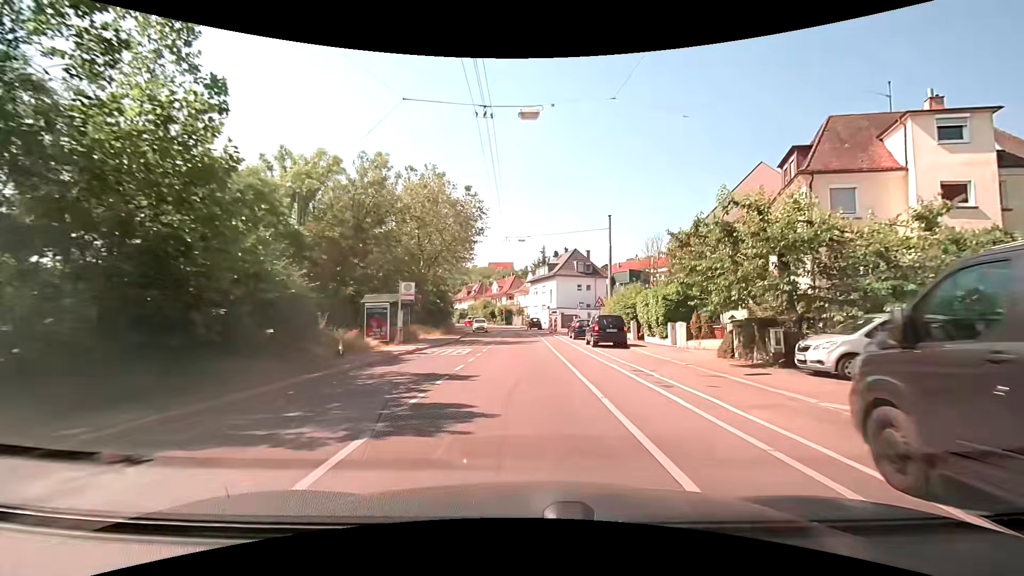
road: secondary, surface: asphalt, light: Day
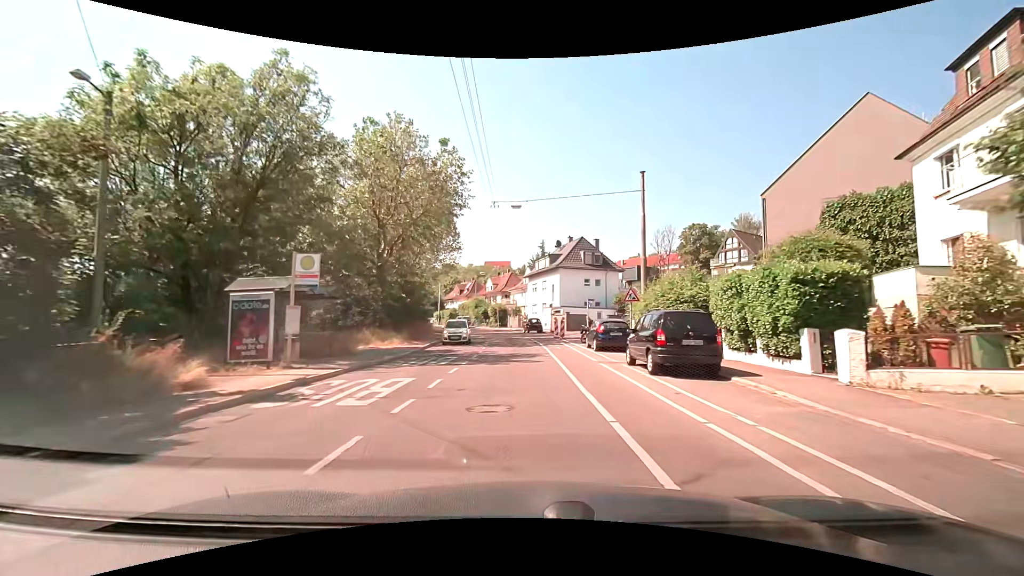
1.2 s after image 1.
(+0.1, +12.1) m; +1°
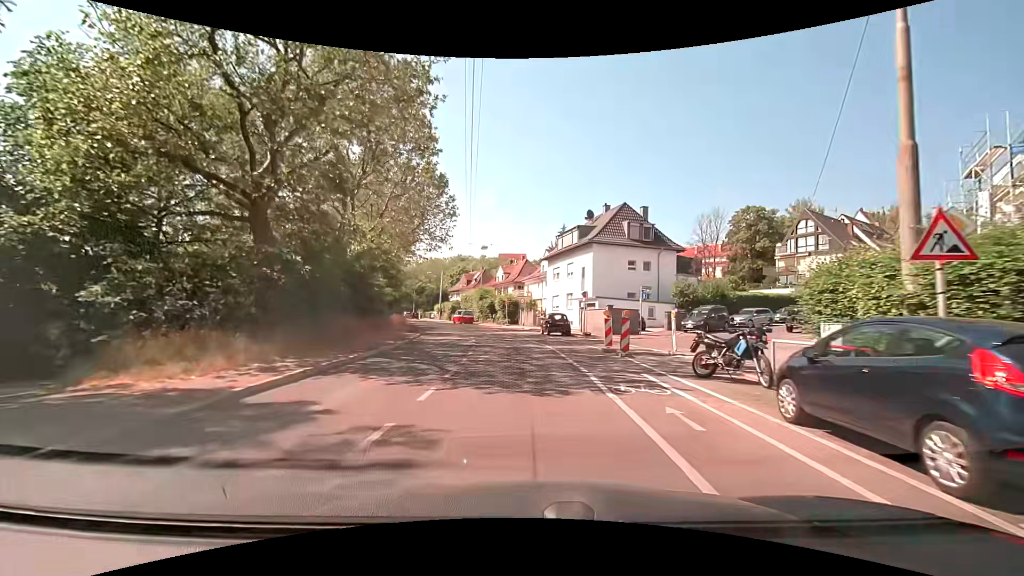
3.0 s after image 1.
(-0.4, +17.8) m; -2°
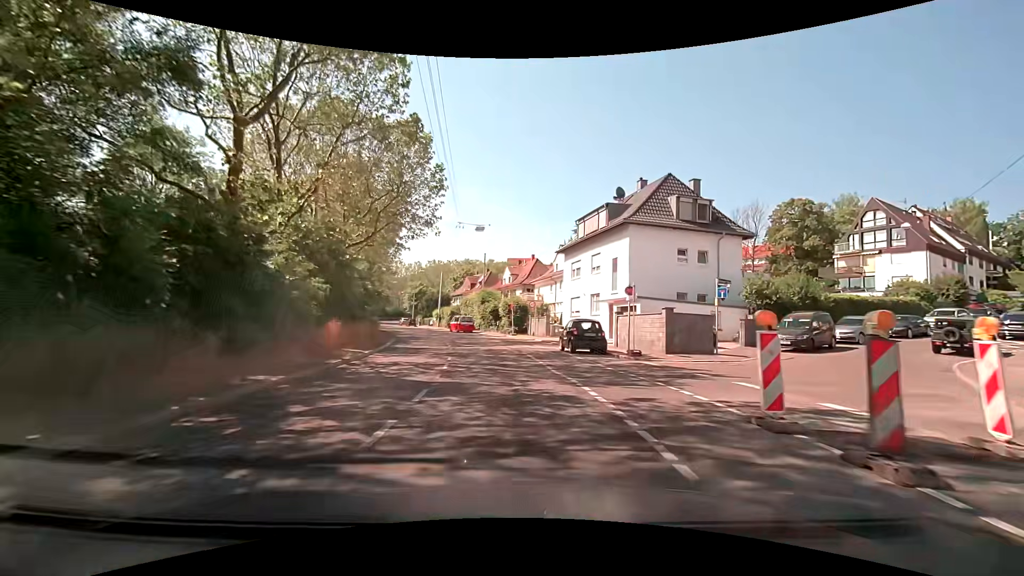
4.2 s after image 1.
(-0.2, +11.6) m; -2°
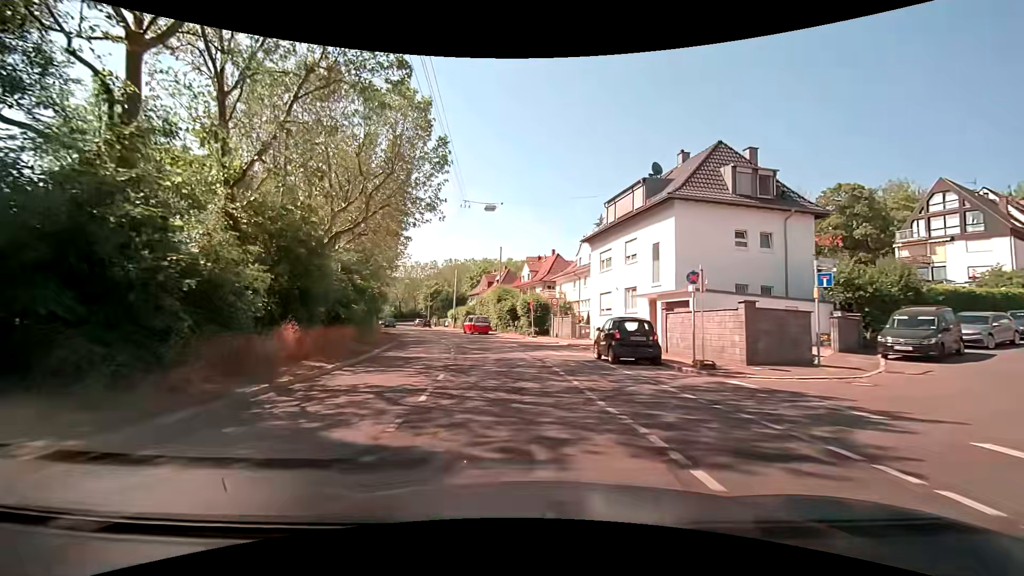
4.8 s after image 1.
(-0.1, +5.7) m; -2°
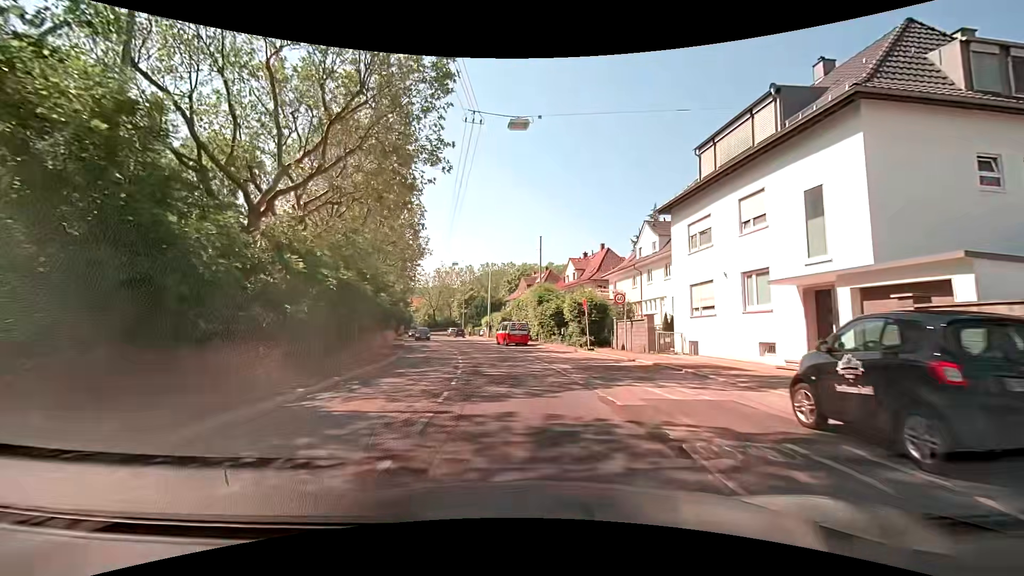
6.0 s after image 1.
(-0.4, +11.1) m; -5°
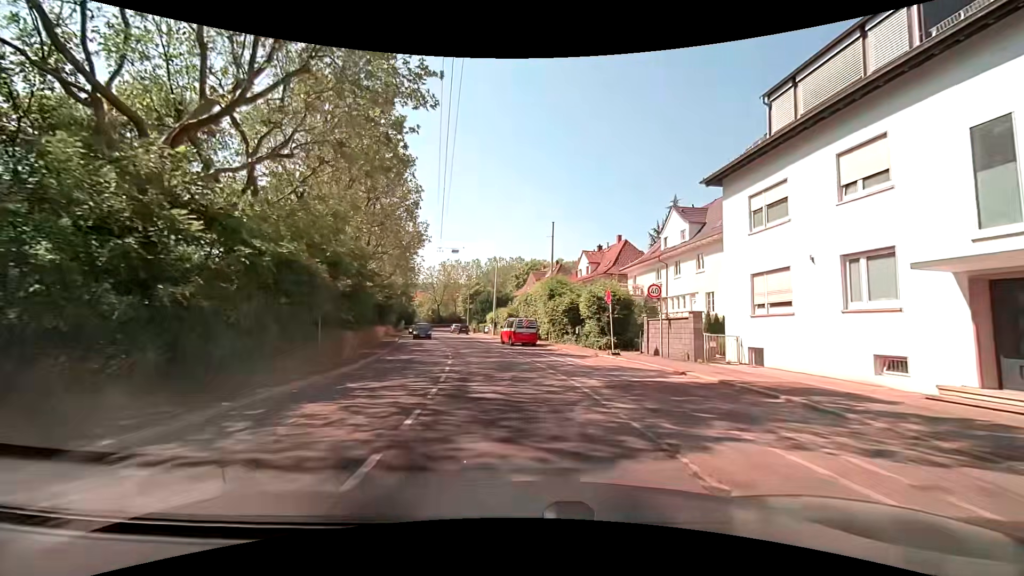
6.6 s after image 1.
(-0.1, +5.4) m; -1°
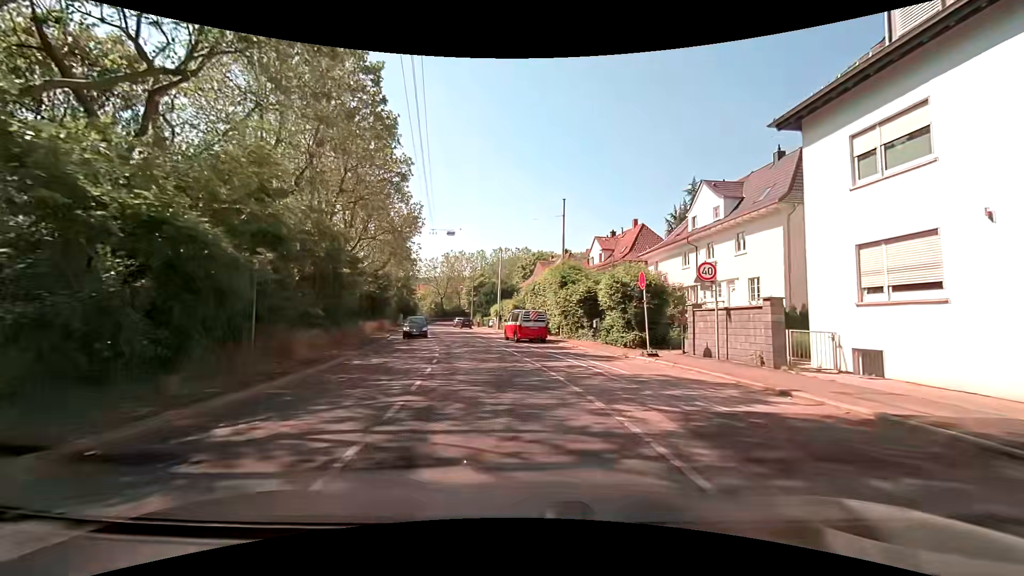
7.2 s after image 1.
(0.0, +5.4) m; 0°
(0, +10) (-2, +20) (-4, +30) (-6, +39) (-9, +49) (-11, +59) (-13, +69) (-16, +78) (-17, +88) (-17, +98) m
